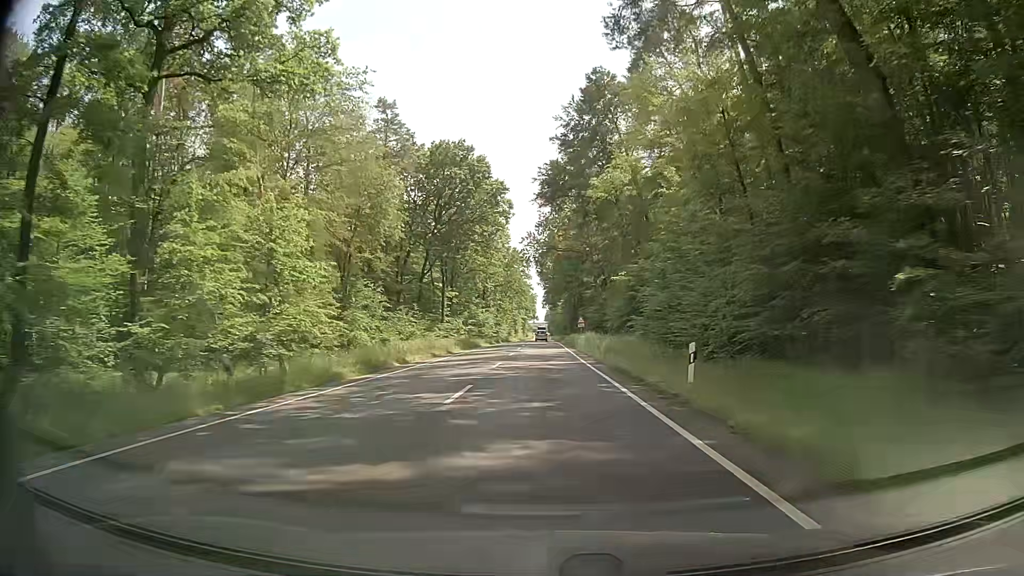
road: primary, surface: asphalt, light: Day
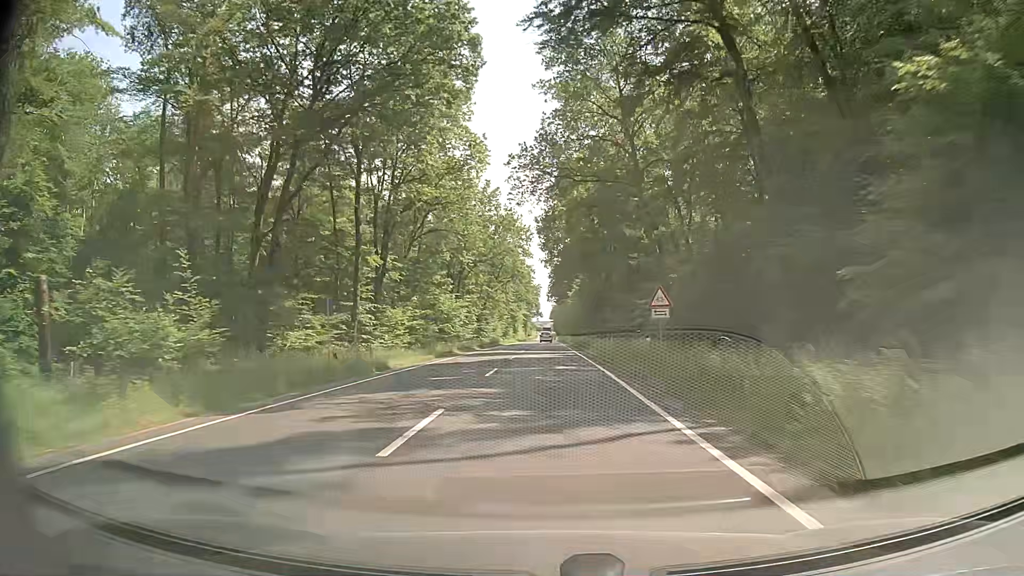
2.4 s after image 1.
(0.0, +41.4) m; 0°
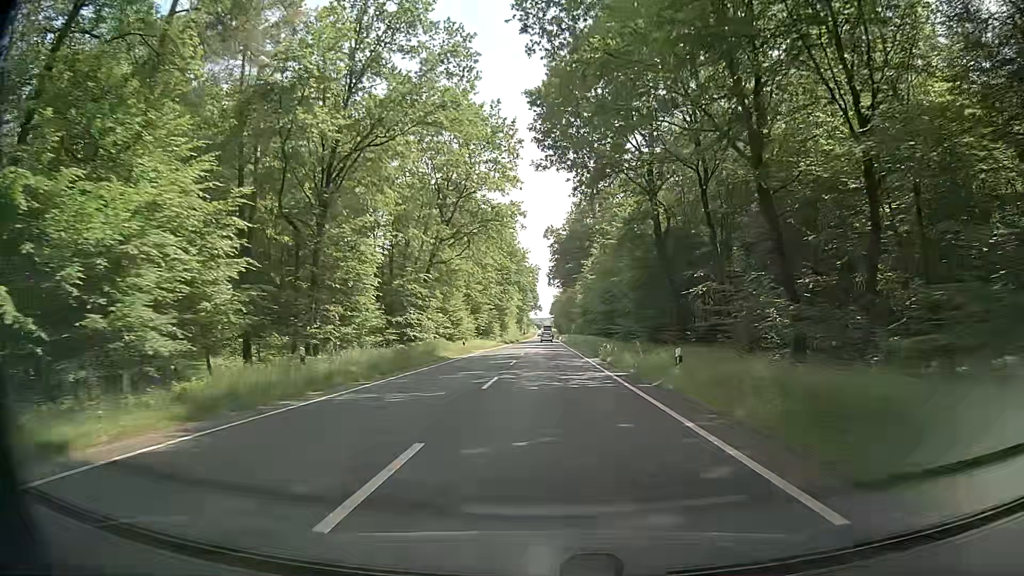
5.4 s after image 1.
(-0.3, +51.6) m; 0°
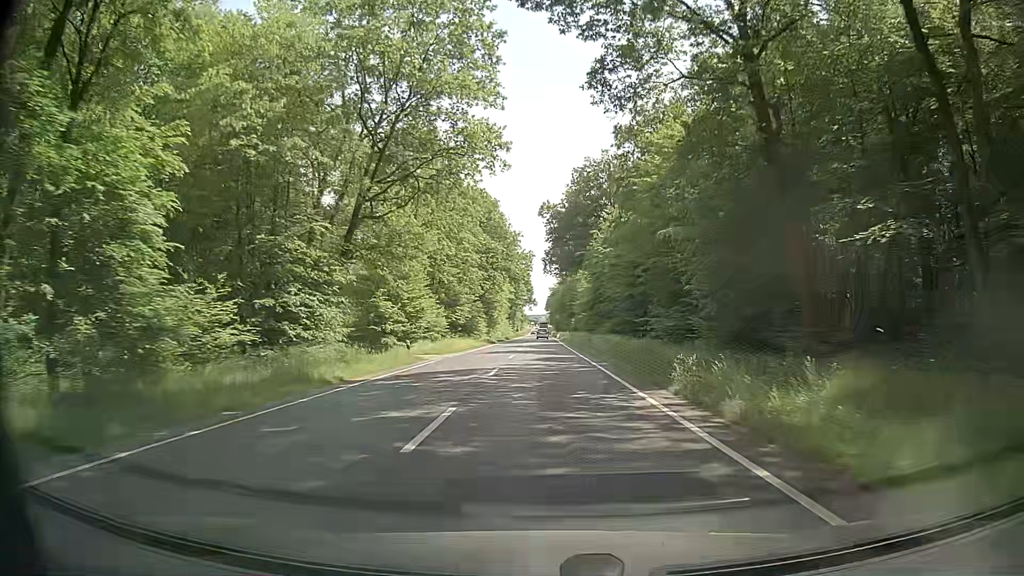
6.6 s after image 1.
(-0.1, +20.7) m; 0°
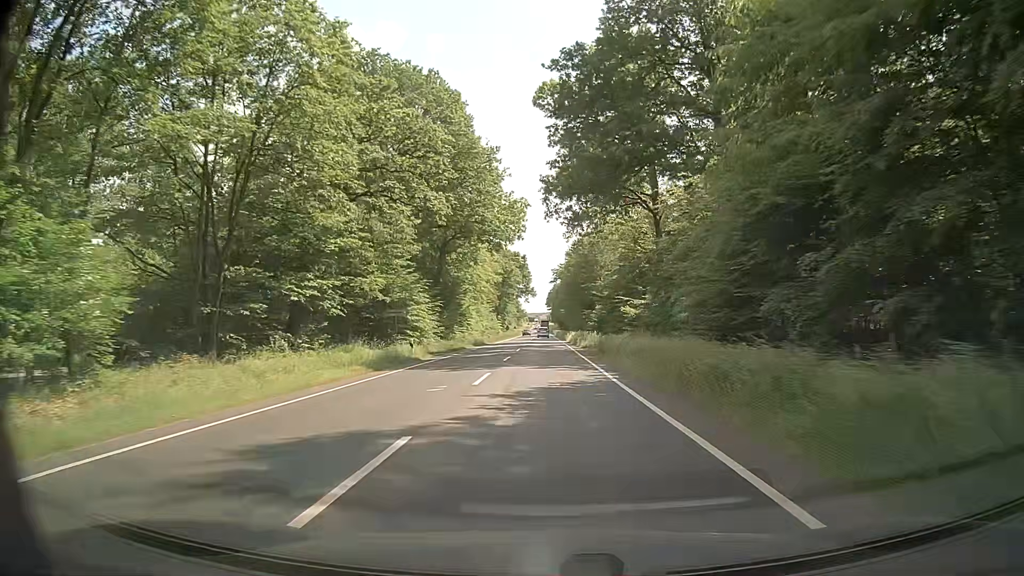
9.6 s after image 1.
(-0.4, +51.3) m; -1°
(0, +10) (0, +20) (0, +30) (0, +40) (0, +50) (0, +60) (0, +70) (0, +80) (+1, +90) (+1, +100) m
